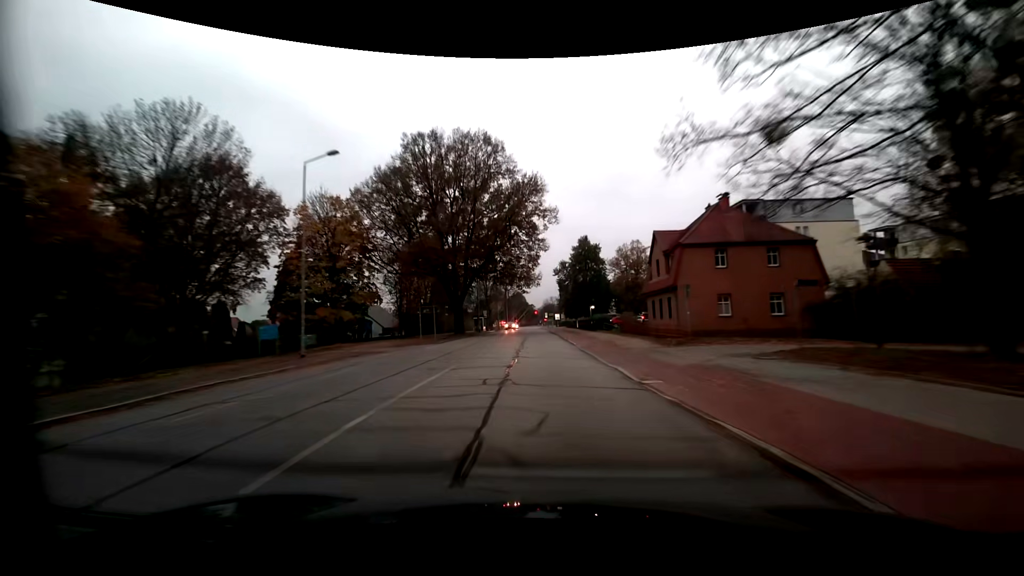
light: Dusk
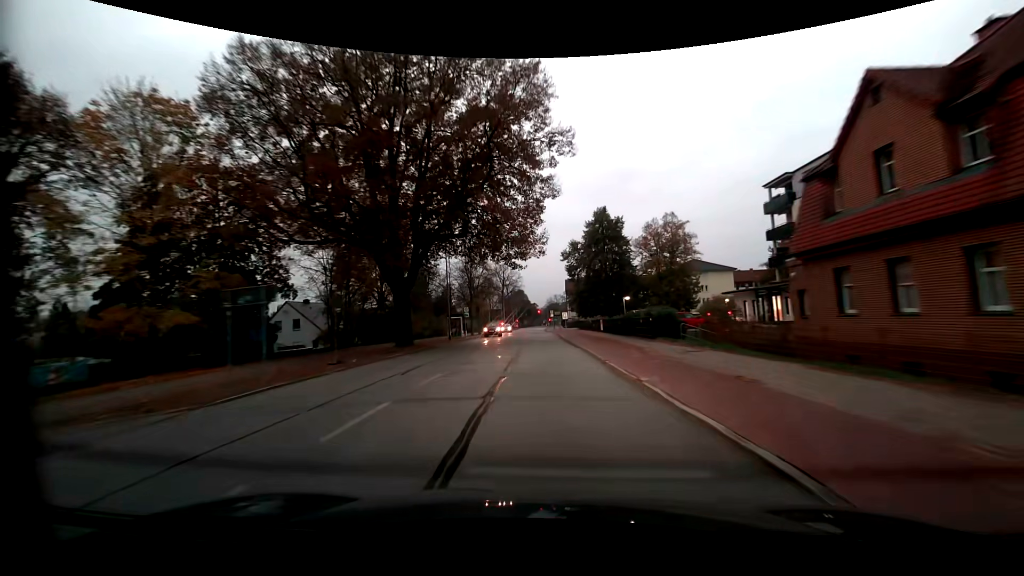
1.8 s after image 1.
(0.0, +24.9) m; -1°
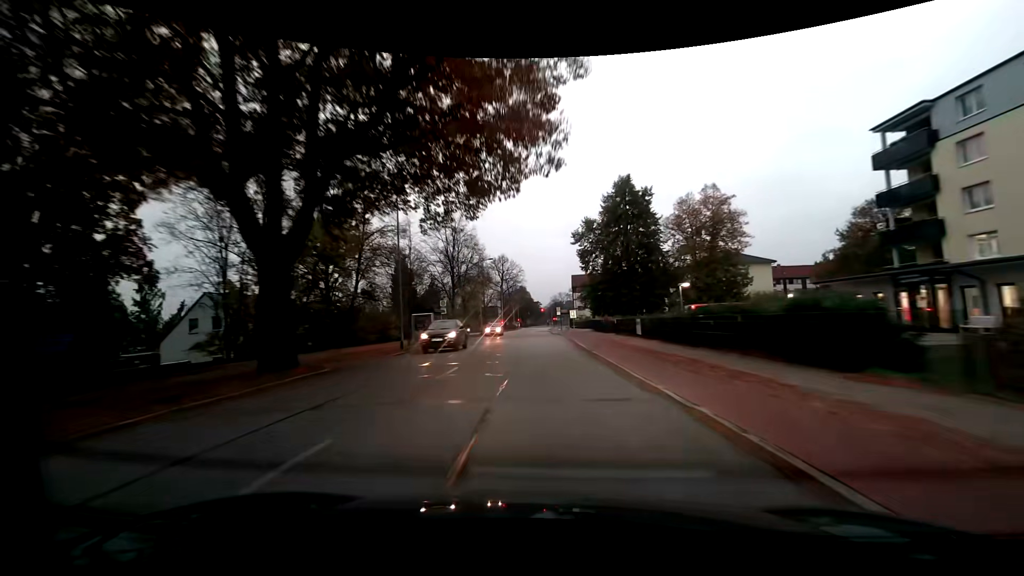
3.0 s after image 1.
(0.0, +16.4) m; 0°
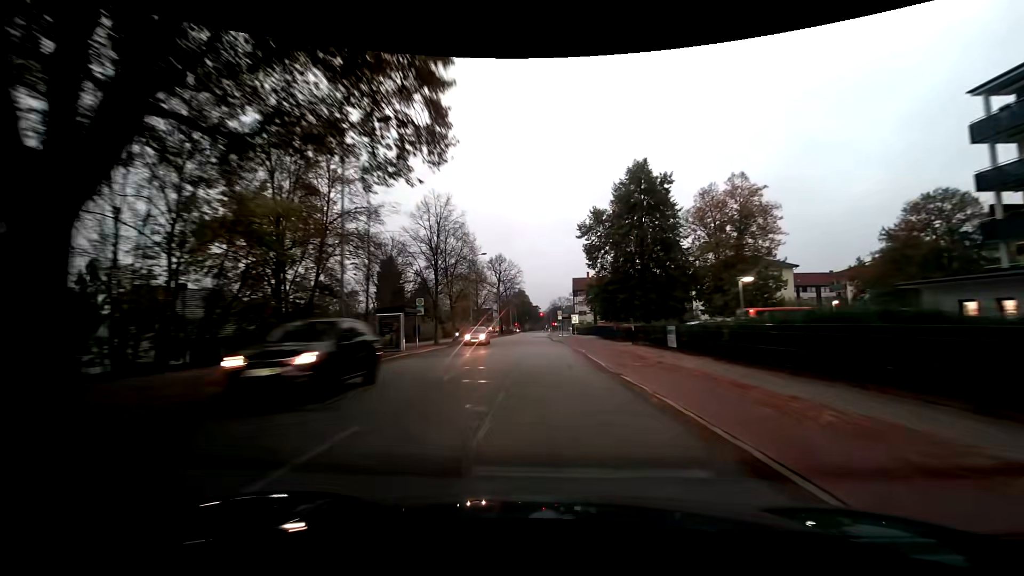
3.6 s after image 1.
(0.0, +8.1) m; 0°
